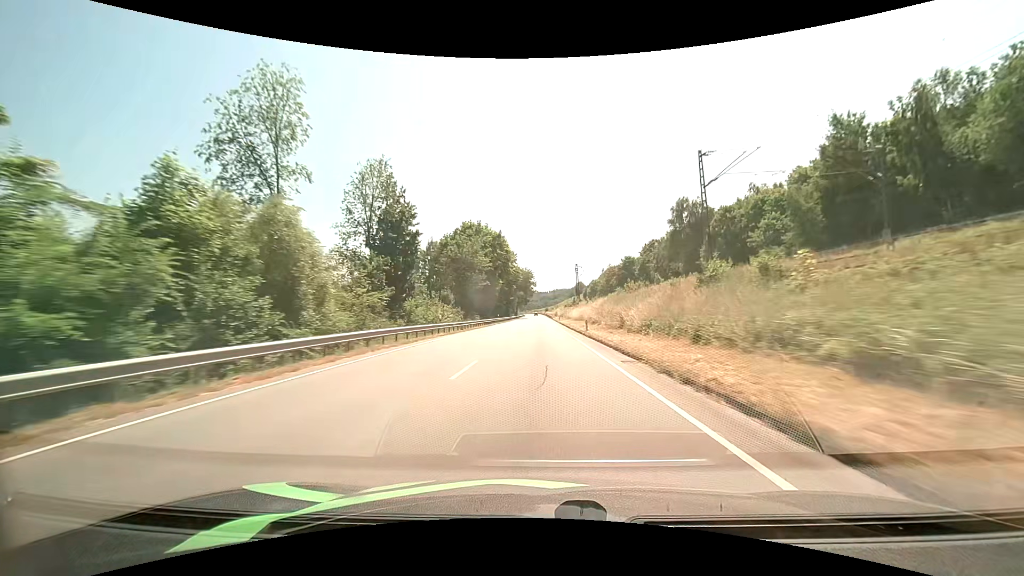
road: primary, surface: asphalt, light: Day
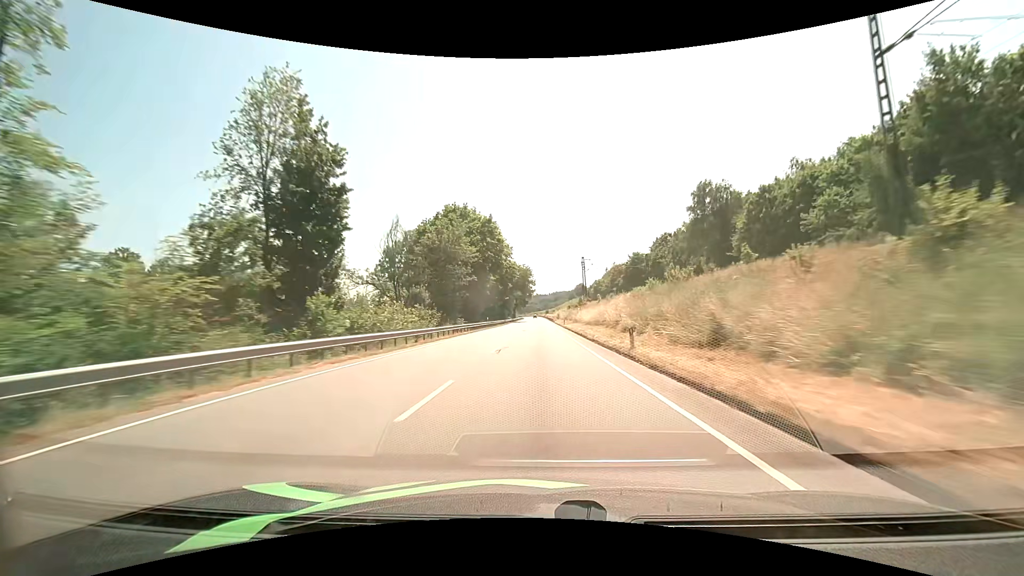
(0.0, +16.3) m; 0°
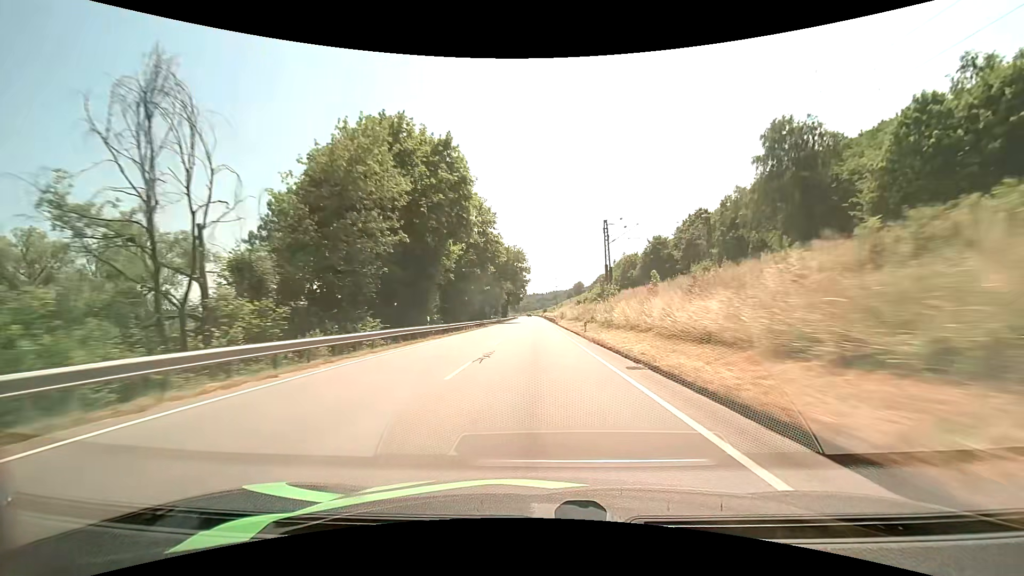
(+0.1, +32.7) m; 0°
(0, +10) (0, +20) (0, +30) (0, +40) (0, +50) (0, +60) (0, +70) (0, +80) (0, +90) (-1, +100) m
